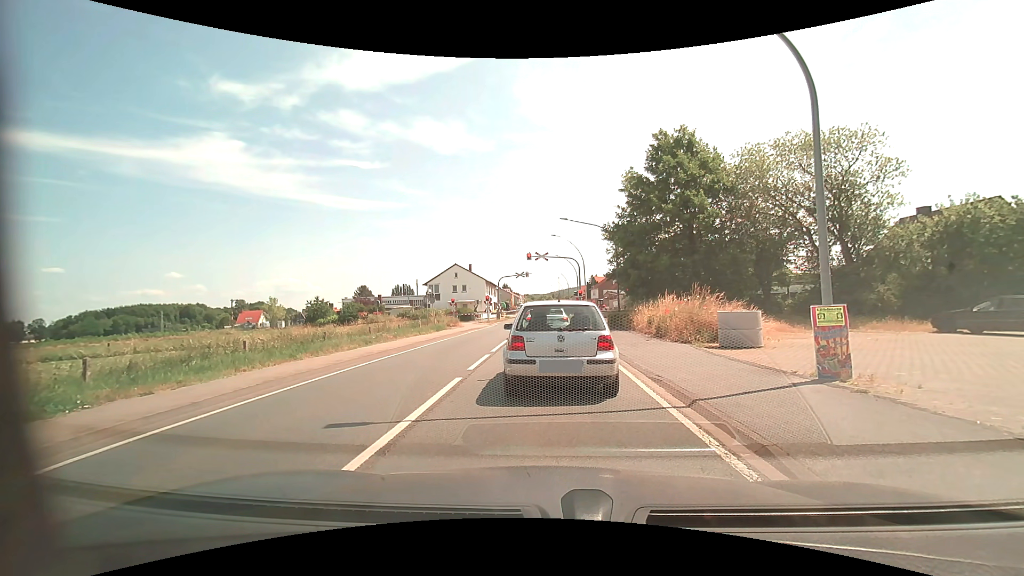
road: primary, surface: asphalt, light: Day
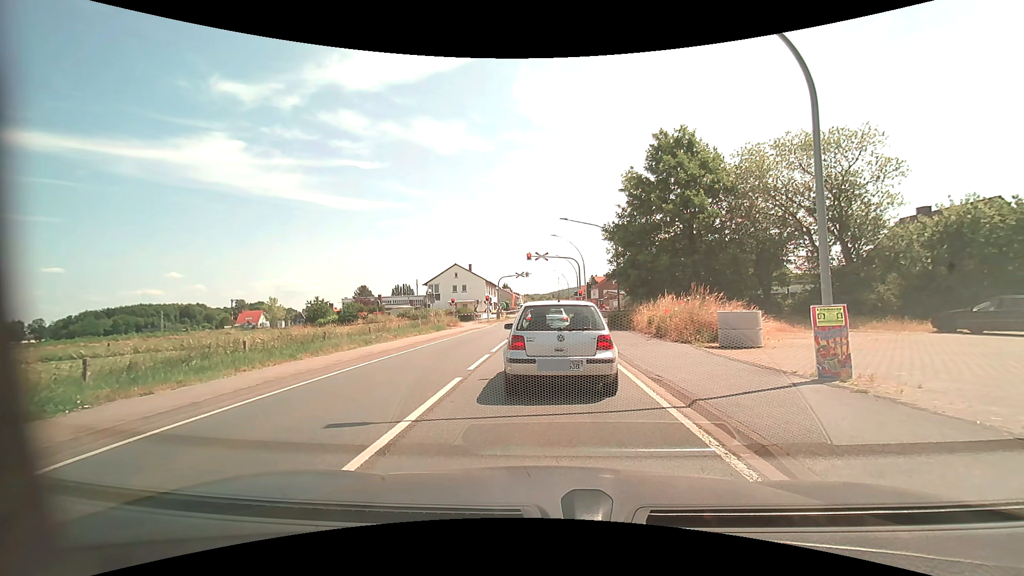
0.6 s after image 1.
(0.0, 0.0) m; 0°
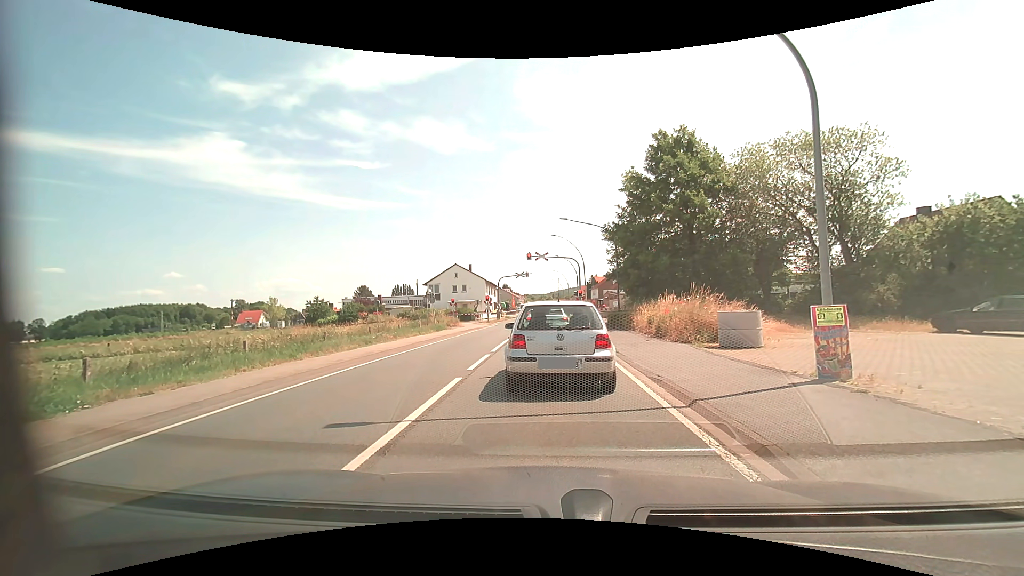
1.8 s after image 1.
(0.0, 0.0) m; 0°
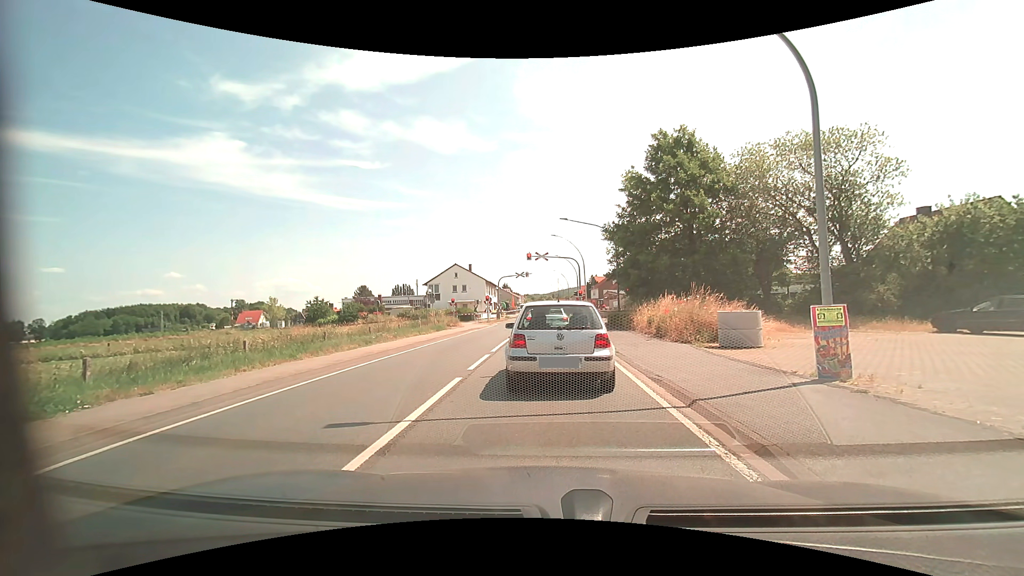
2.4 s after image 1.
(0.0, 0.0) m; 0°
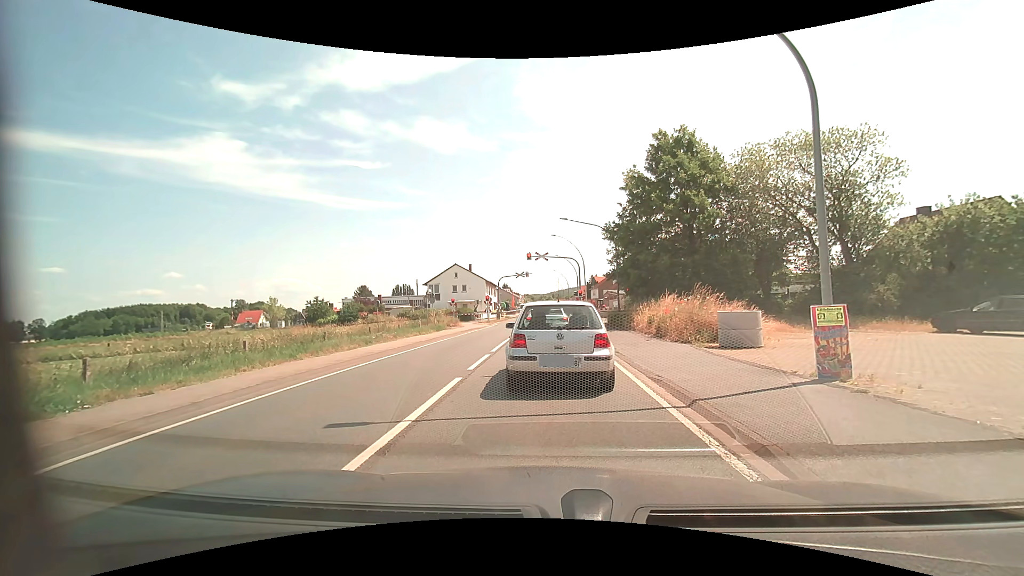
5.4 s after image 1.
(0.0, 0.0) m; 0°
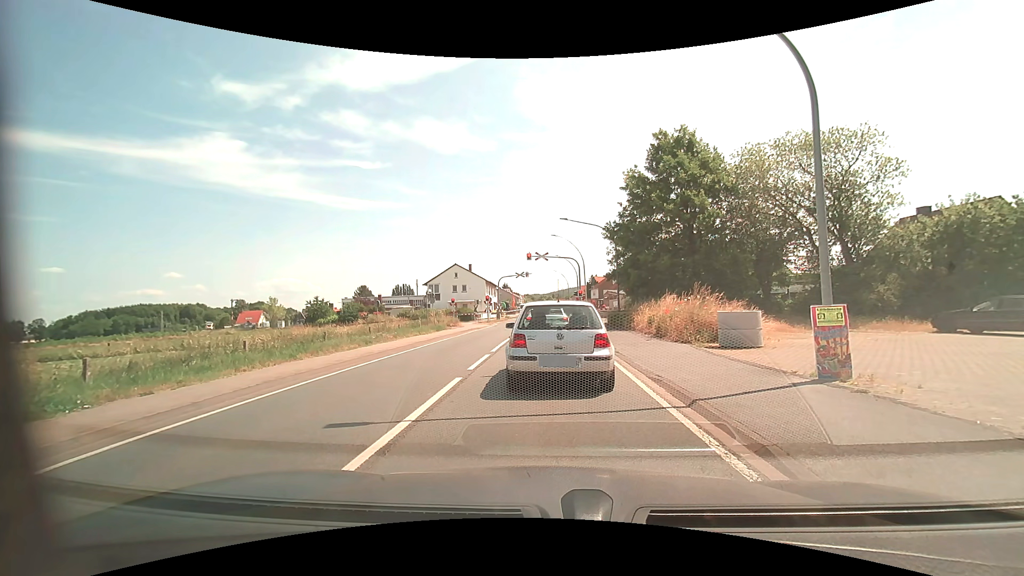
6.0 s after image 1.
(0.0, 0.0) m; 0°
